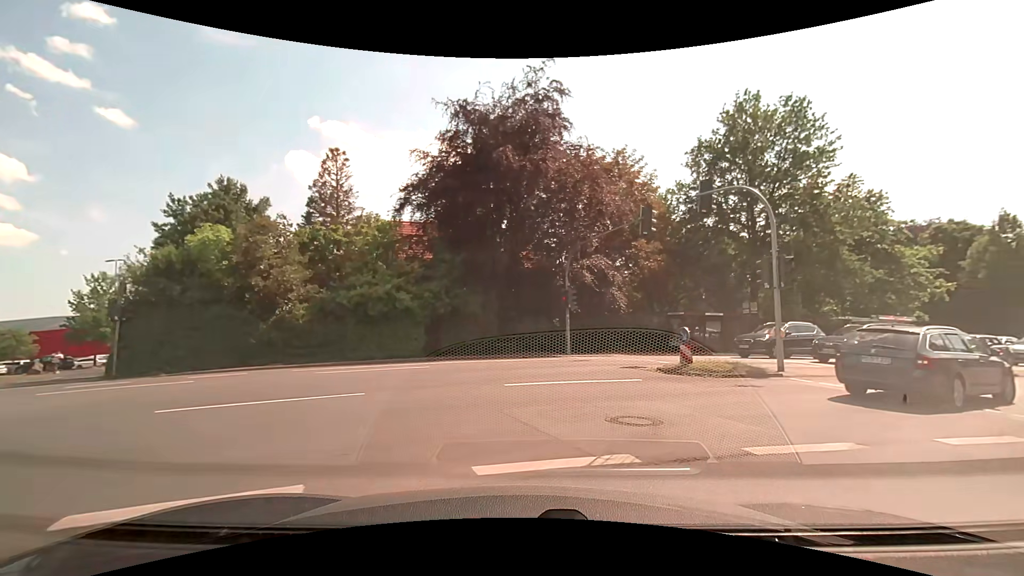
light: Day
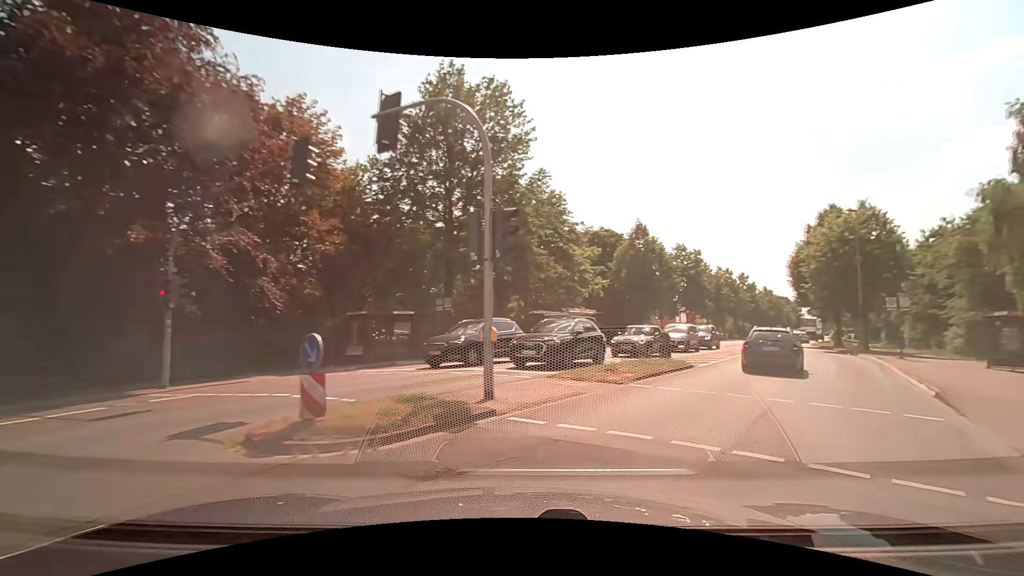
(+2.2, +7.5) m; +32°
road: secondary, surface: asphalt
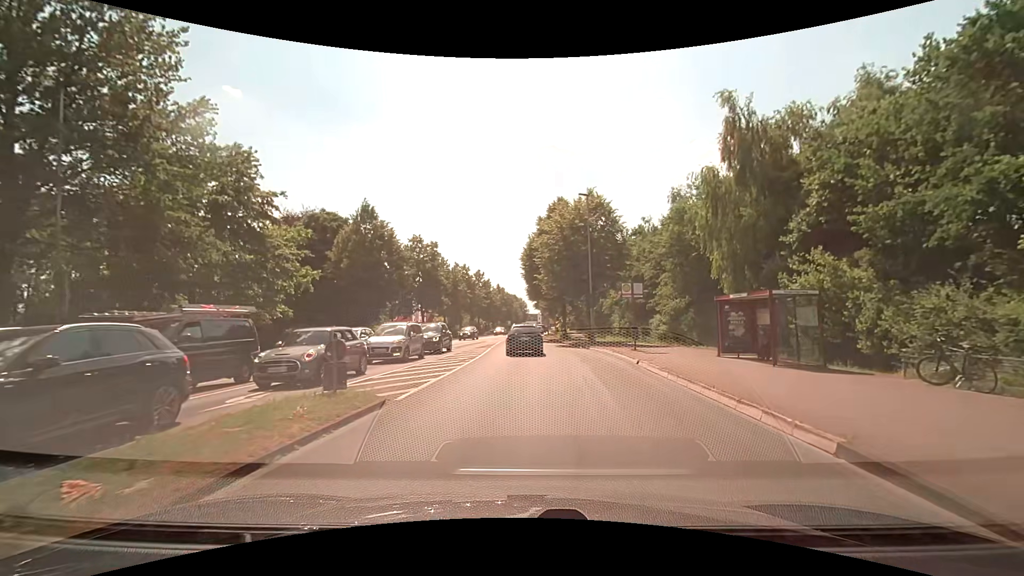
(+3.2, +8.9) m; +30°
(0, +10) (0, +20) (0, +30) (0, +40) (0, +50) (0, +60) (+1, +70) (+1, +80) (+2, +90) (+3, +100) m
